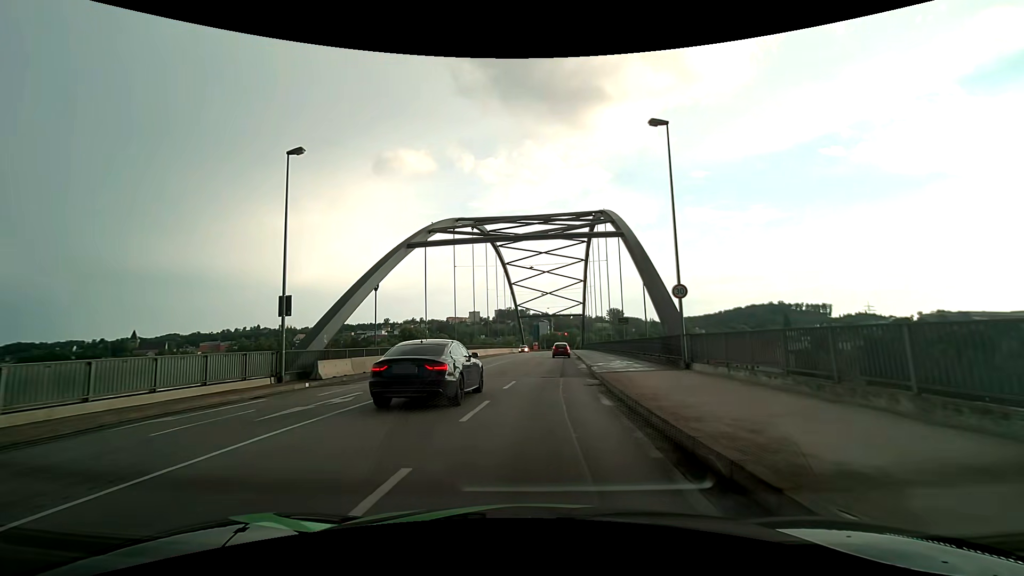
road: primary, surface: asphalt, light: Day
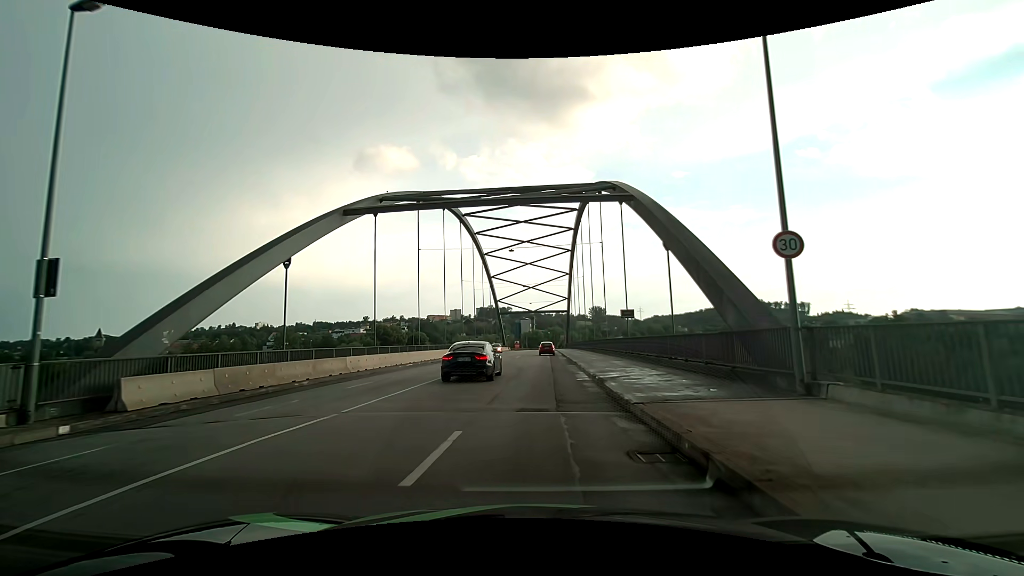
(+0.2, +9.7) m; +3°
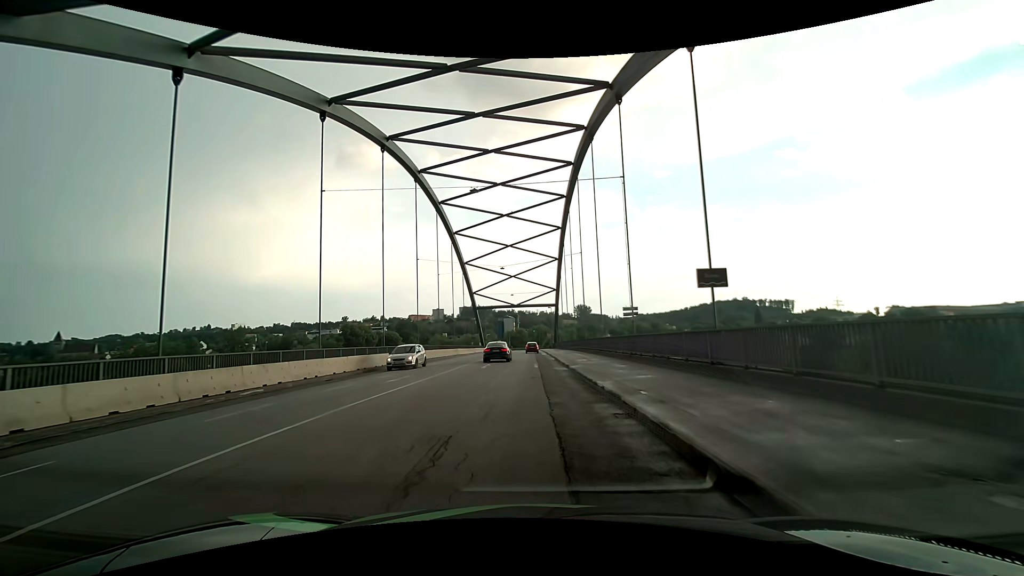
(+0.4, +18.6) m; +2°
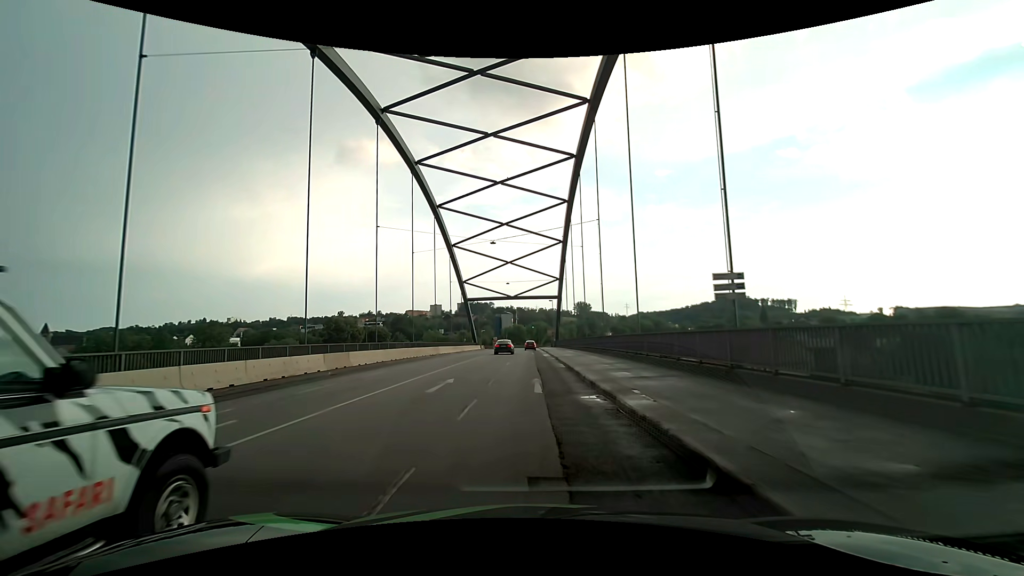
(+0.1, +13.7) m; -1°
(0, +10) (0, +20) (0, +30) (+1, +40) (+1, +50) (+1, +60) (+1, +70) (+1, +80) (+1, +90) (+2, +100) m
